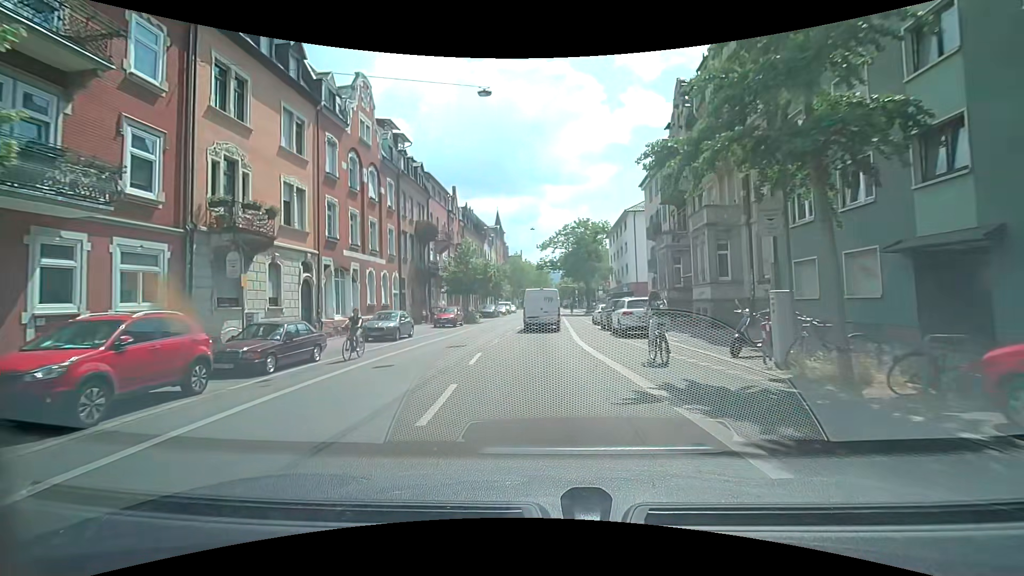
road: secondary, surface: asphalt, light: Day
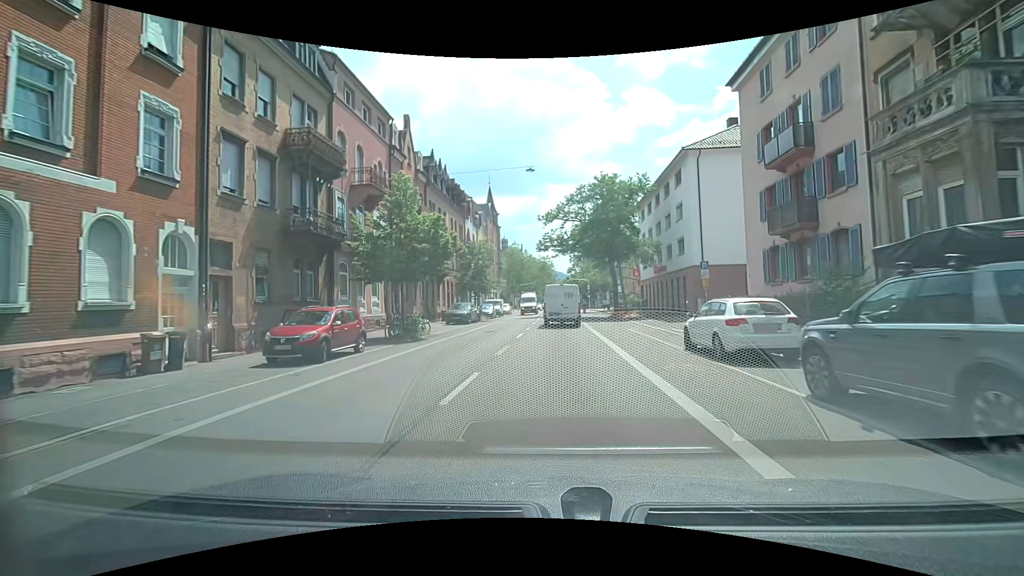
(-0.3, +23.1) m; 0°
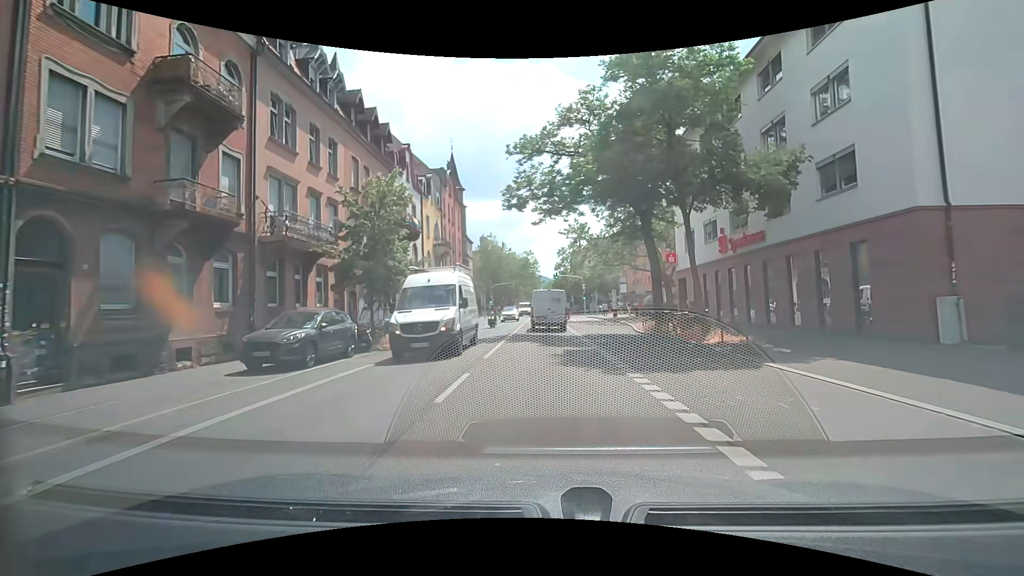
(+0.4, +23.6) m; +2°
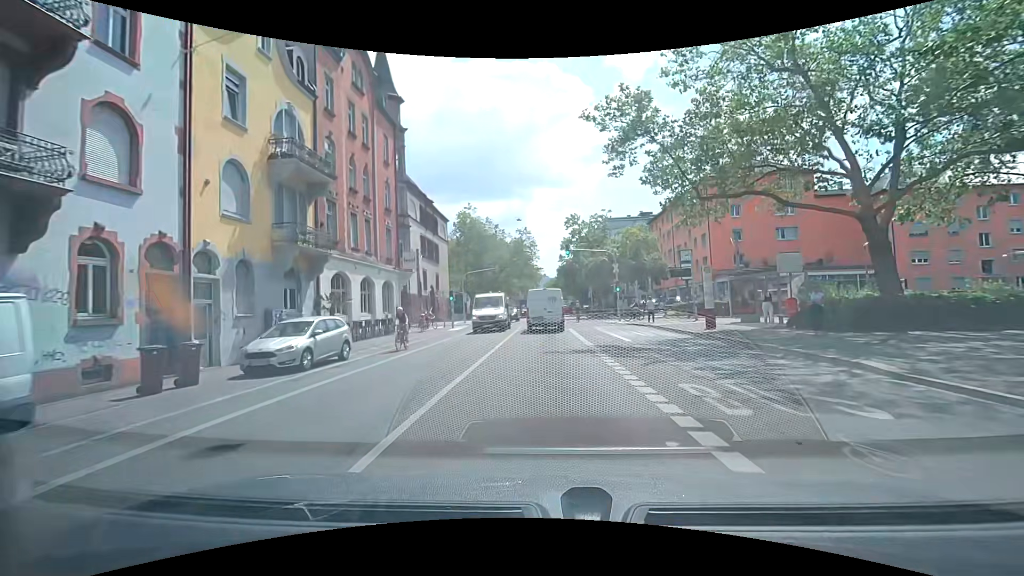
(-0.2, +30.9) m; -2°
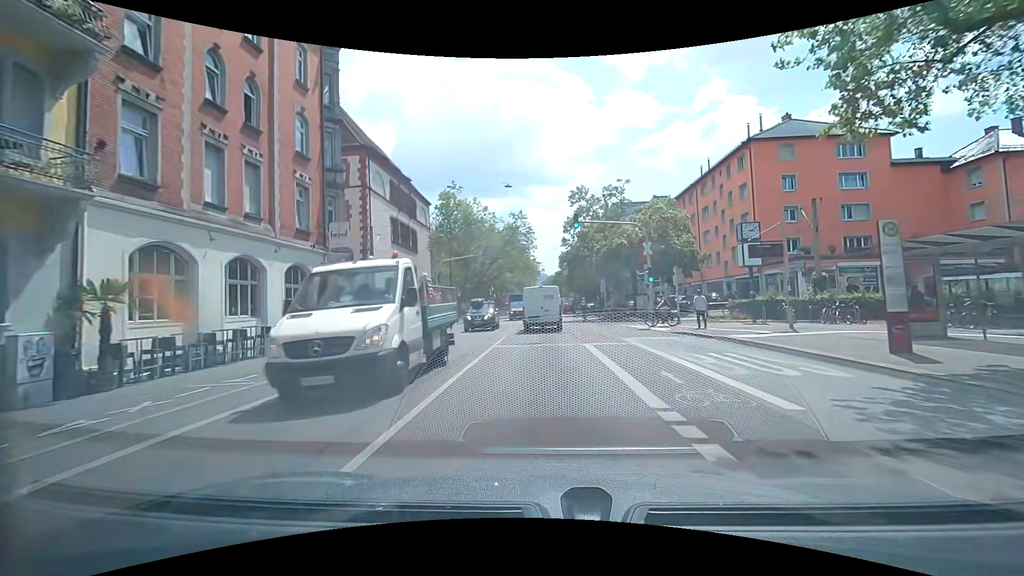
(+0.3, +12.6) m; +2°
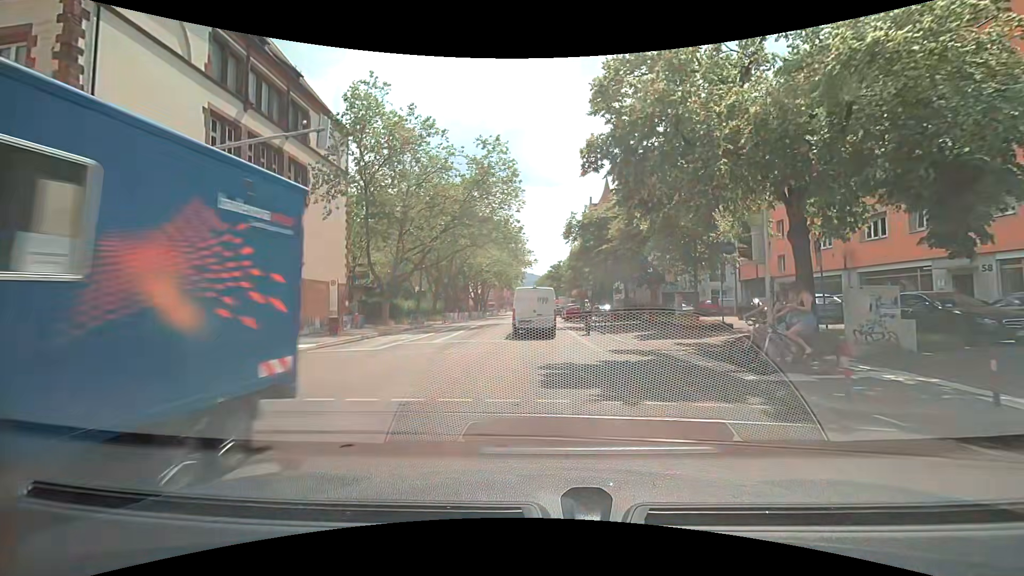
(-0.1, +29.6) m; +1°
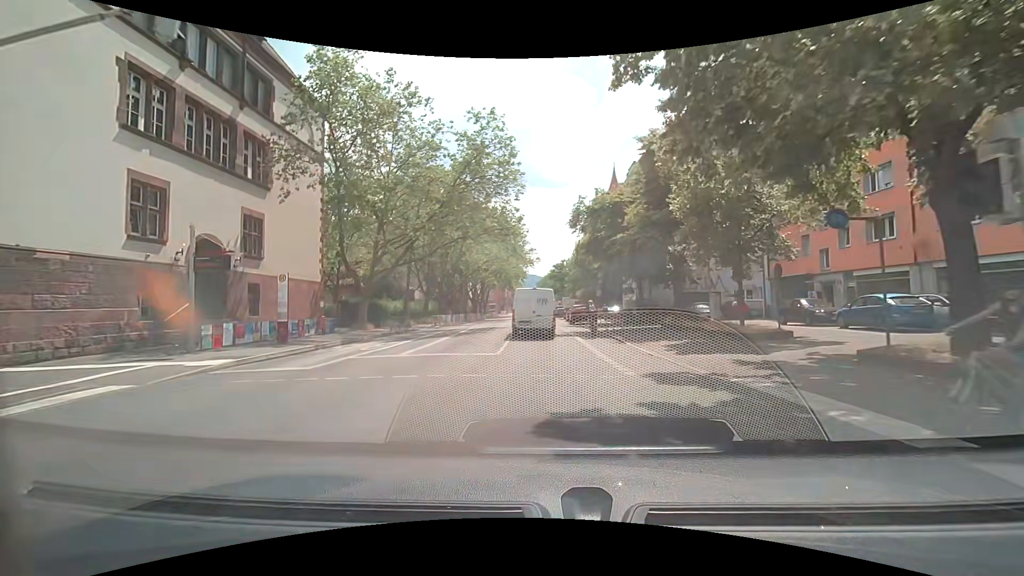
(-0.1, +5.4) m; -1°
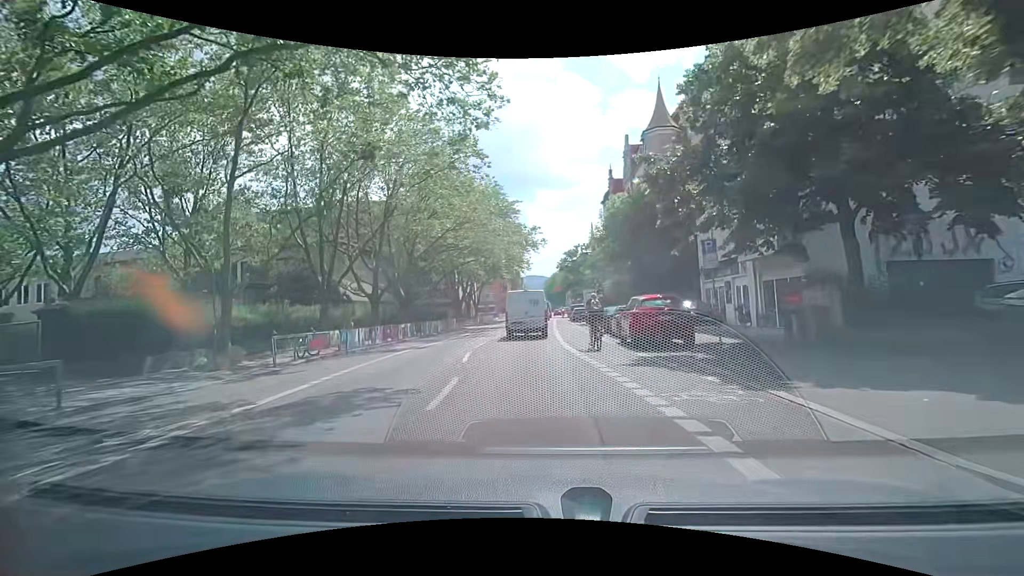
(-0.1, +26.2) m; -1°
